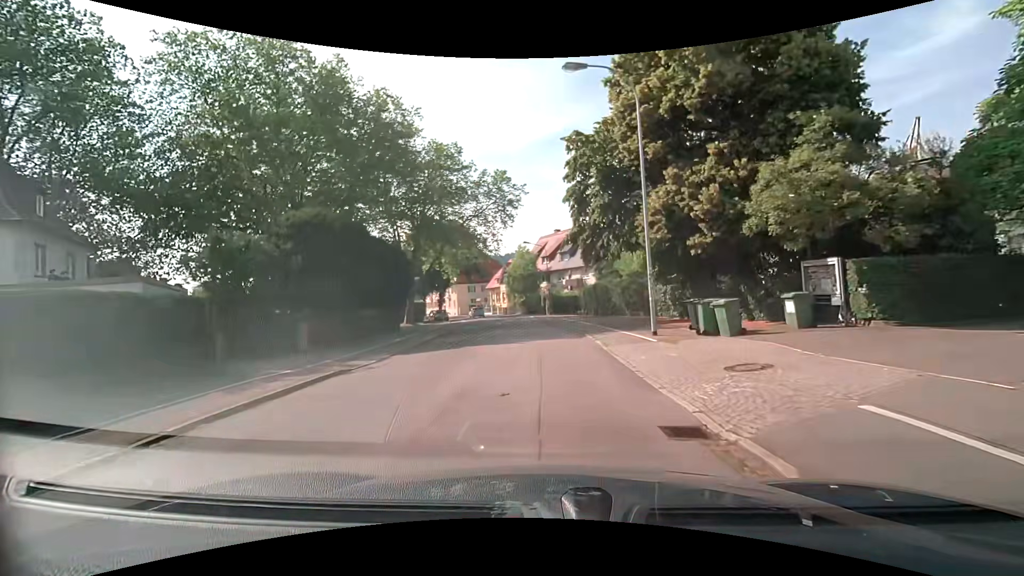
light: Day
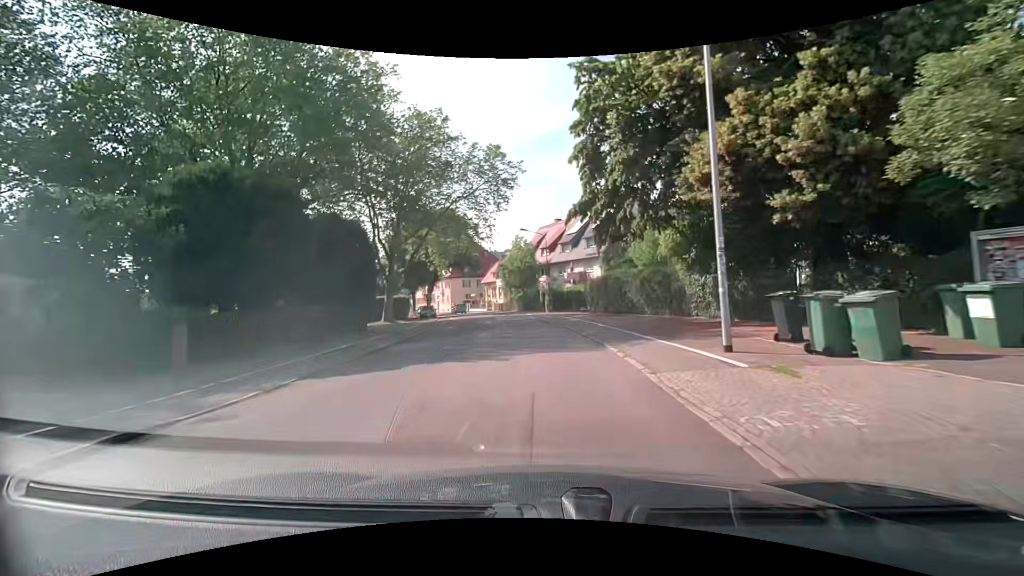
(0.0, +6.5) m; 0°
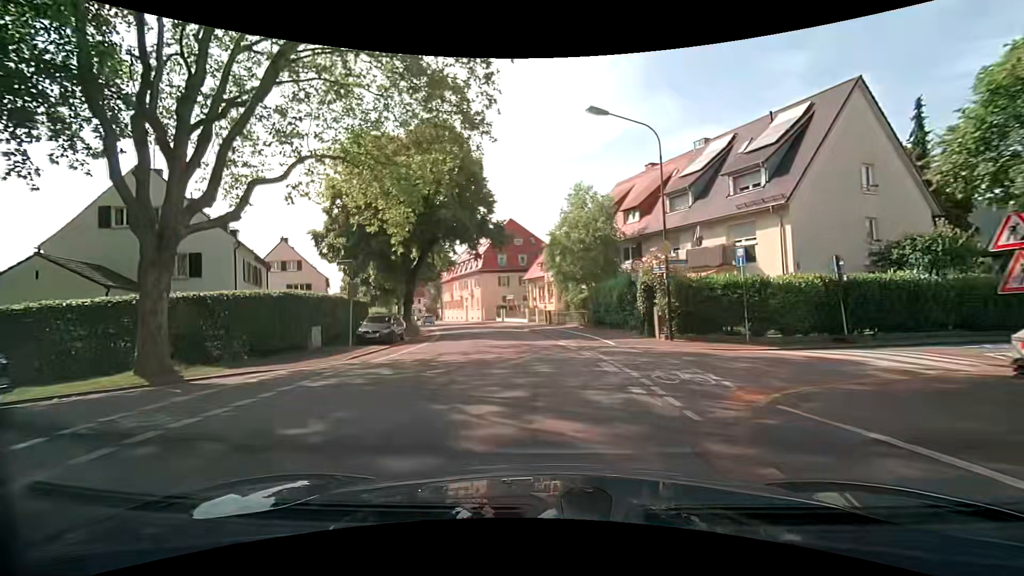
(-1.3, +31.0) m; -6°
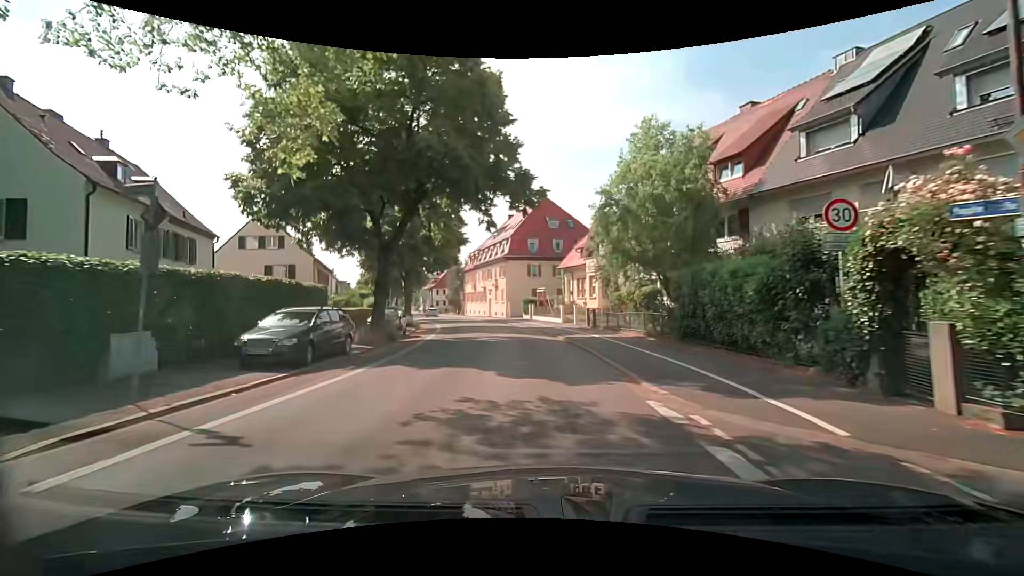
(-0.5, +11.8) m; -4°
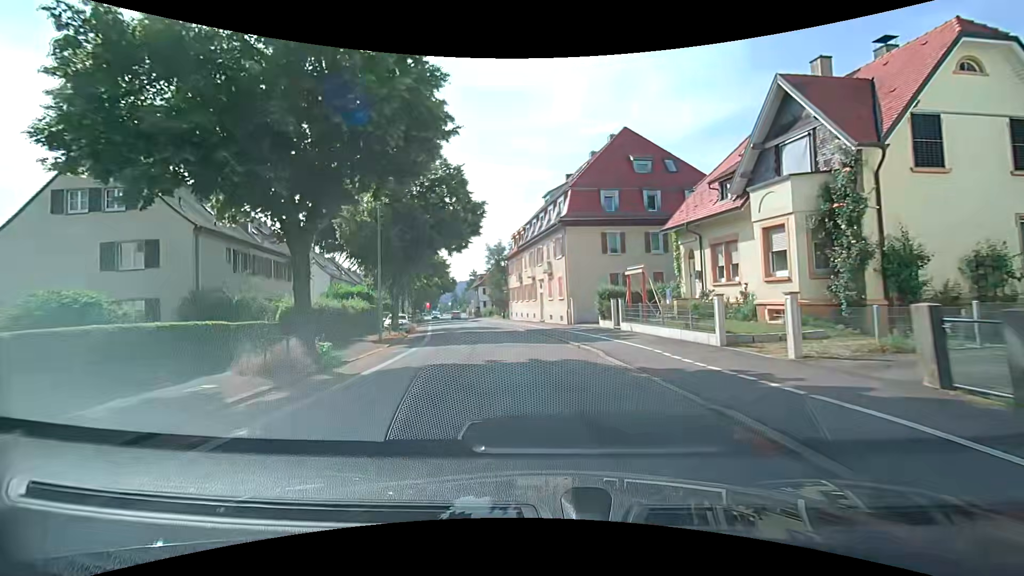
(-1.8, +23.7) m; -7°
(0, +10) (-1, +20) (-3, +30) (-5, +40) (-7, +49) (-10, +59) (-12, +69) (-15, +78) (-17, +88) (-20, +98) m
